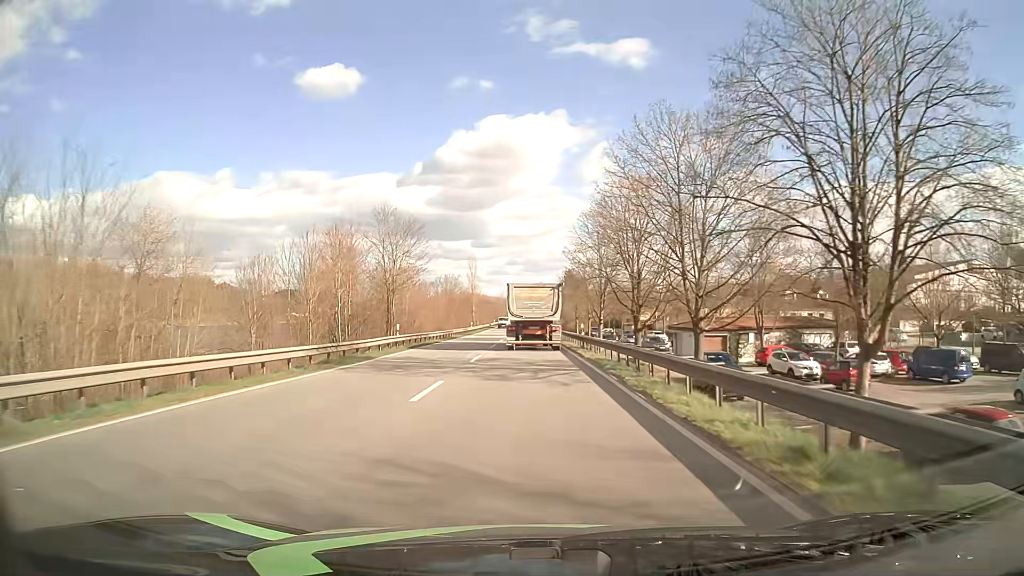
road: primary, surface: asphalt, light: Day
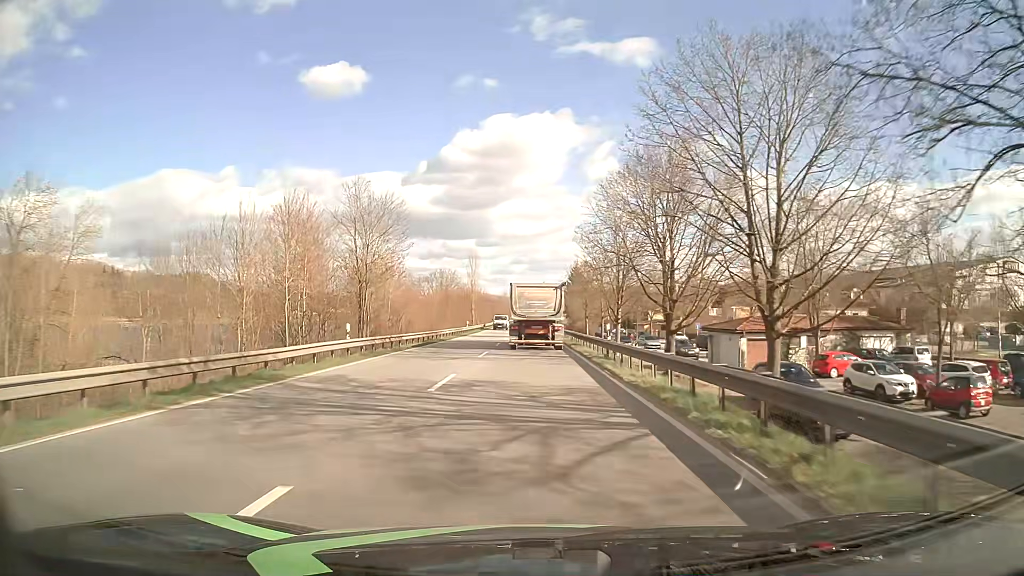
(0.0, +10.1) m; 0°
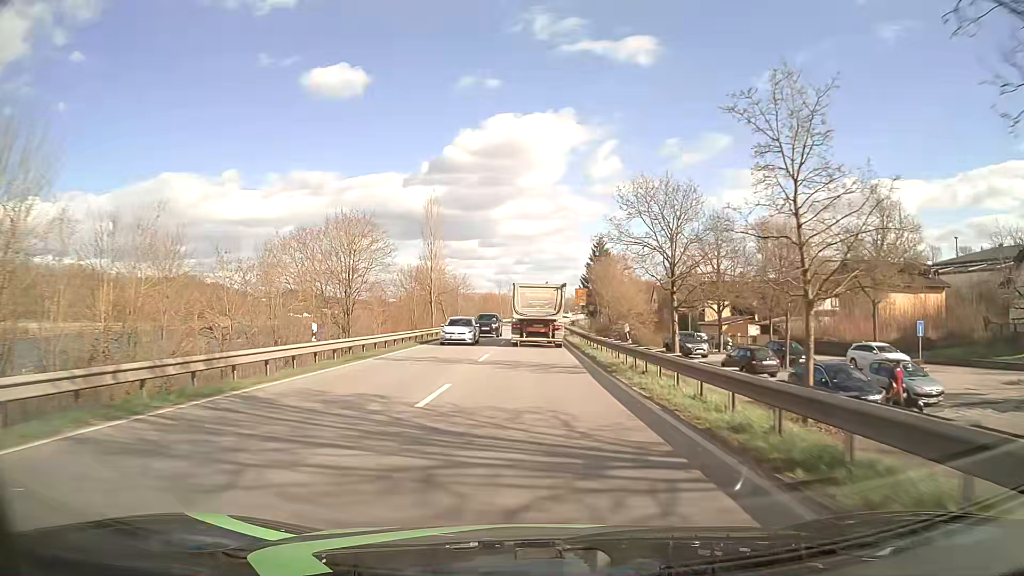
(-0.3, +50.7) m; 0°
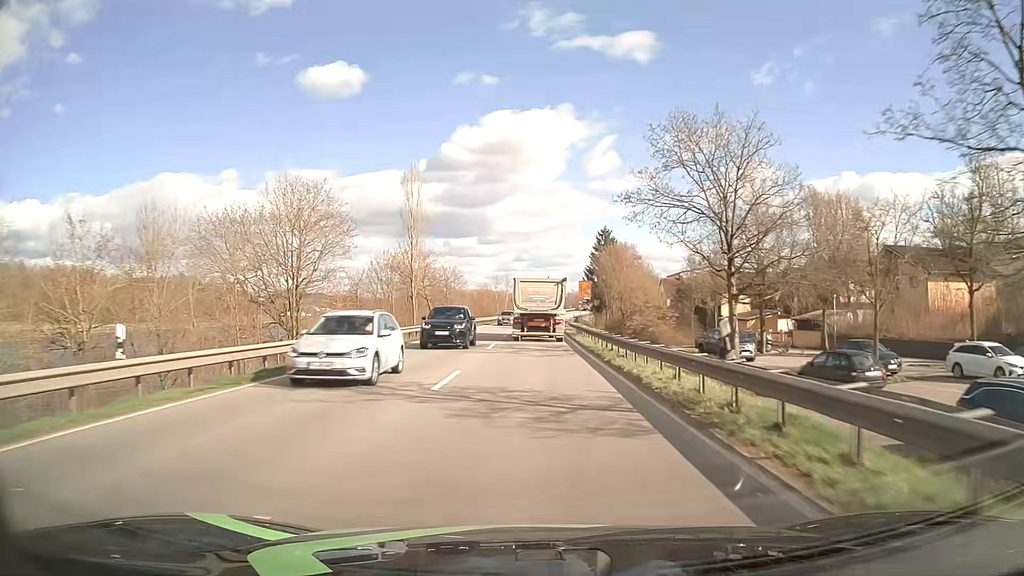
(0.0, +10.2) m; 0°
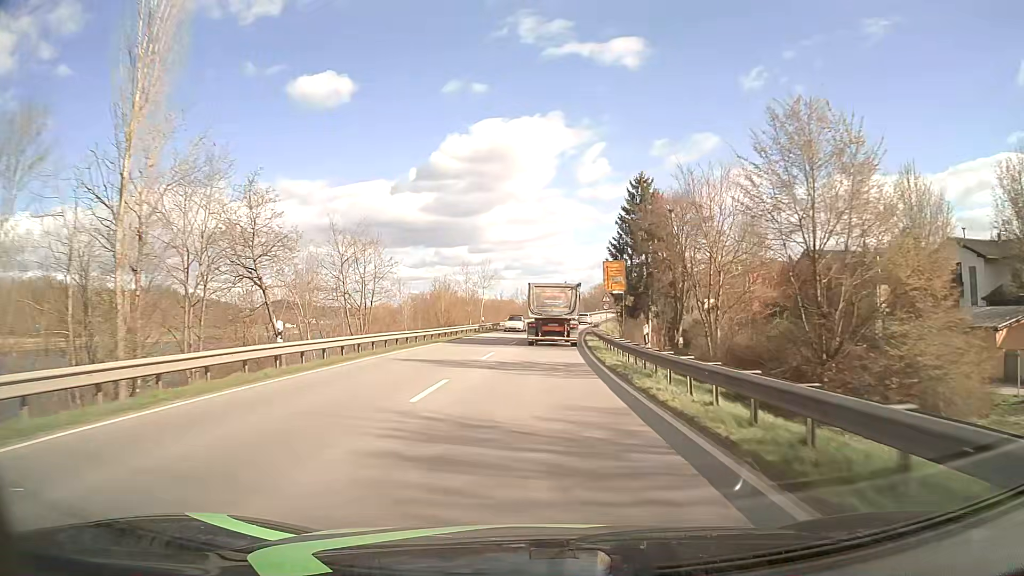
(+0.2, +41.3) m; +1°
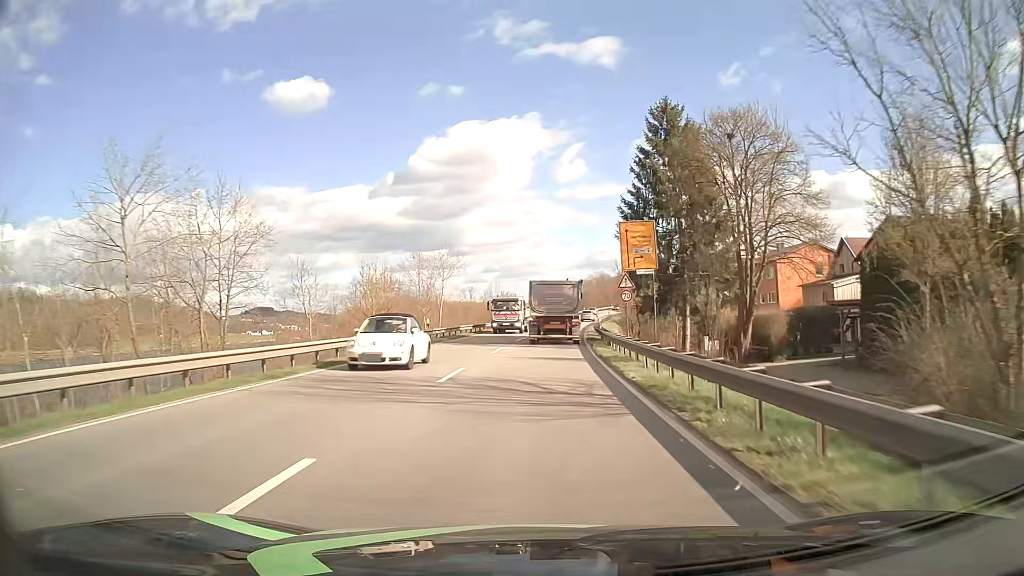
(+0.3, +20.7) m; +2°
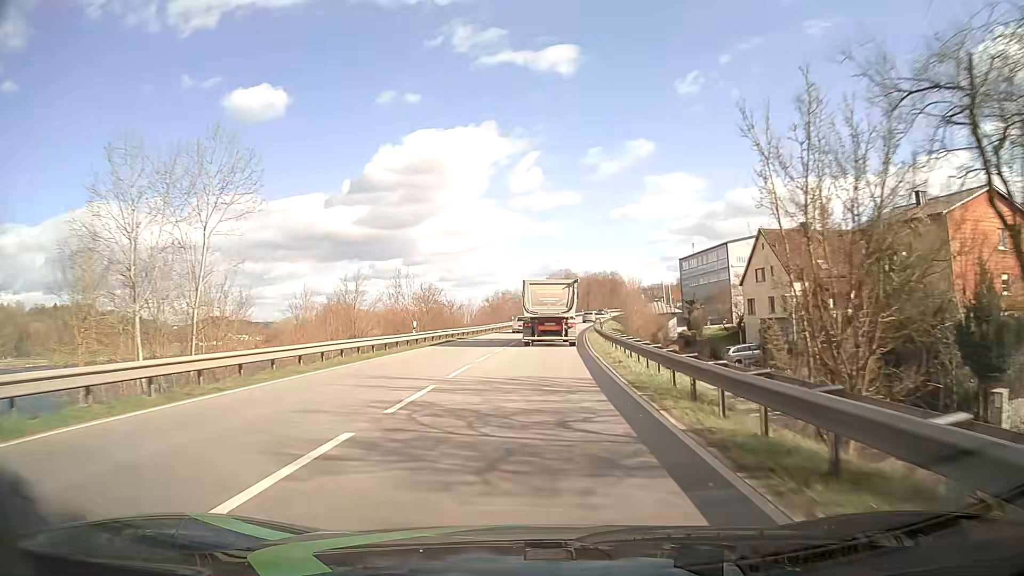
(+1.2, +40.9) m; +4°
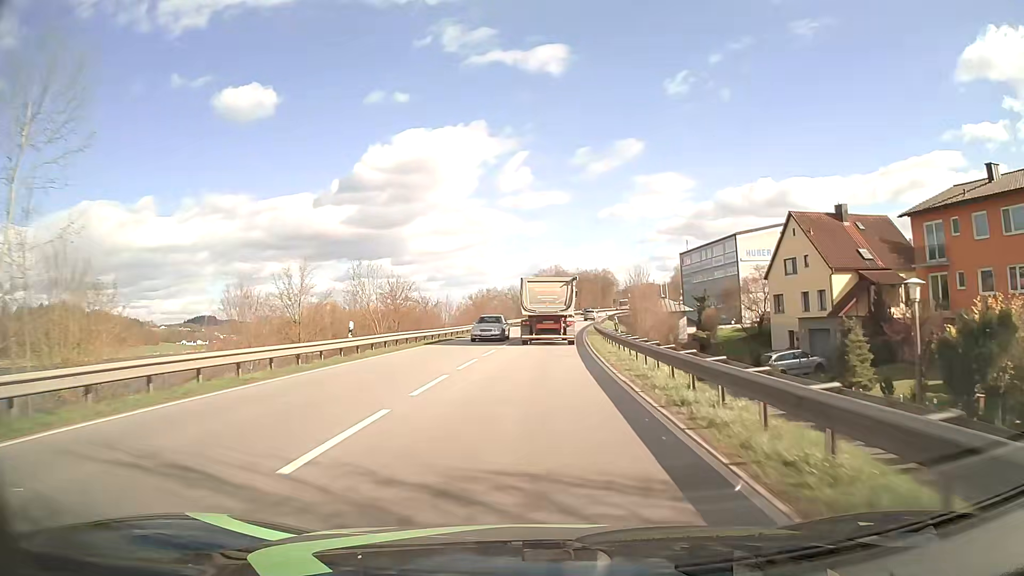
(0.0, +10.0) m; +1°
(0, +10) (0, +20) (+1, +30) (+1, +40) (+2, +50) (+3, +60) (+4, +70) (+5, +80) (+6, +90) (+8, +100) m
